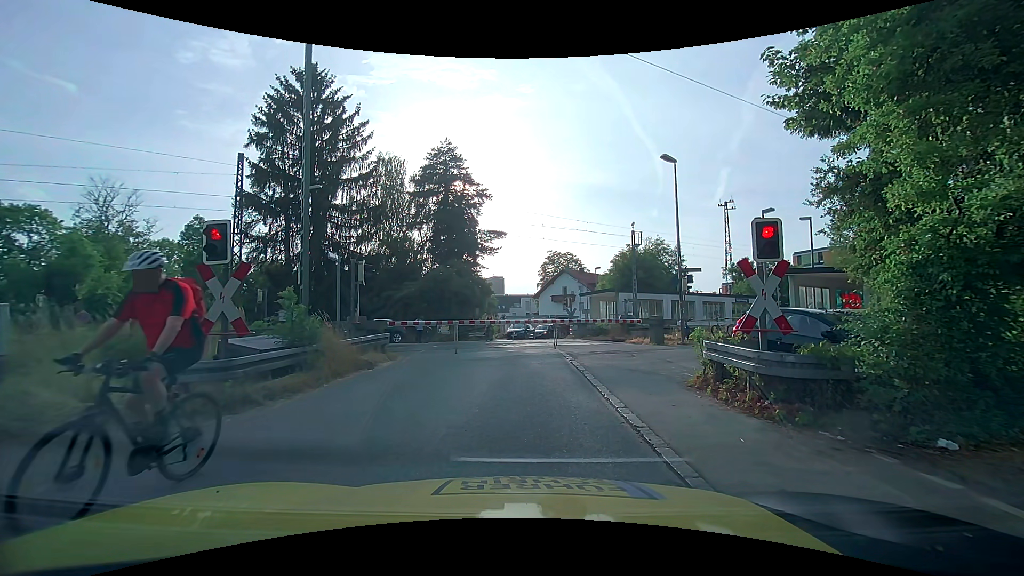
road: unclassified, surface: asphalt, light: Day
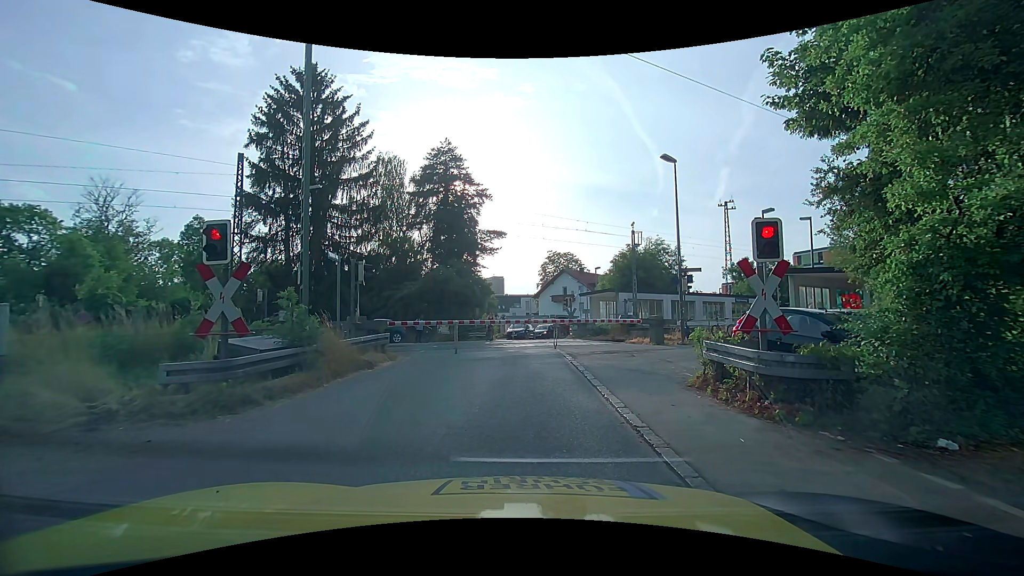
(0.0, 0.0) m; 0°
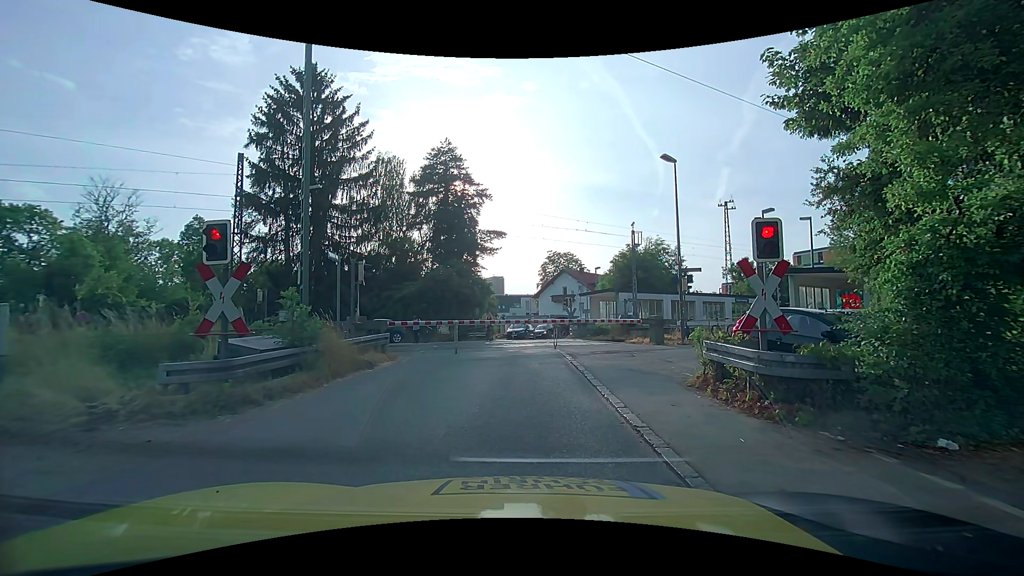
(0.0, 0.0) m; 0°
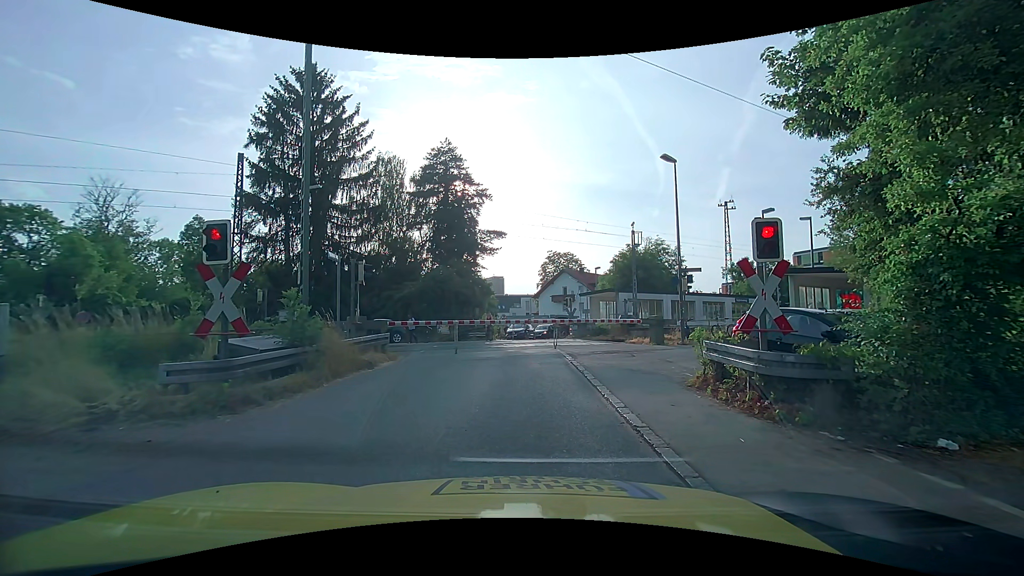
(0.0, 0.0) m; 0°
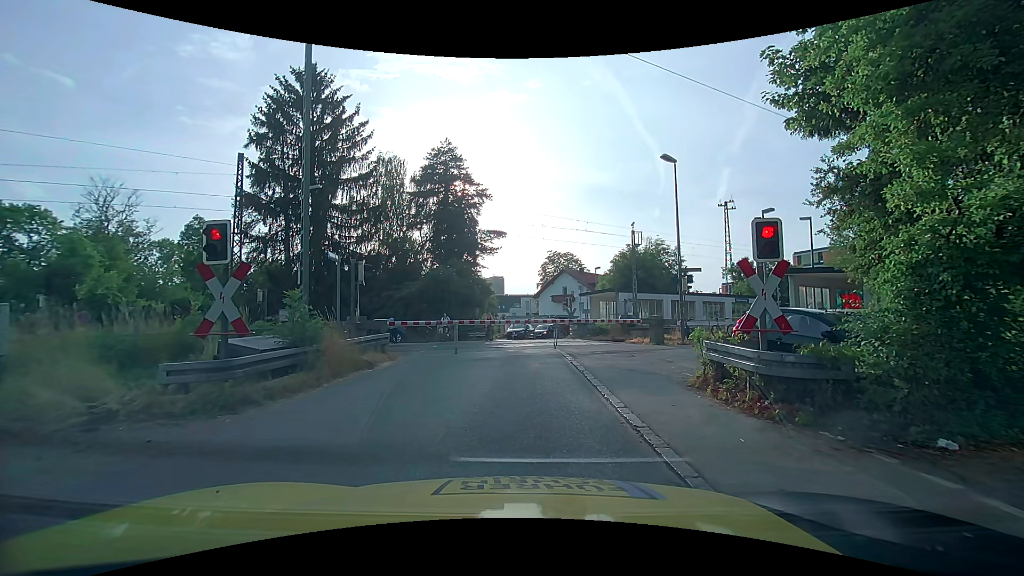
(0.0, 0.0) m; 0°
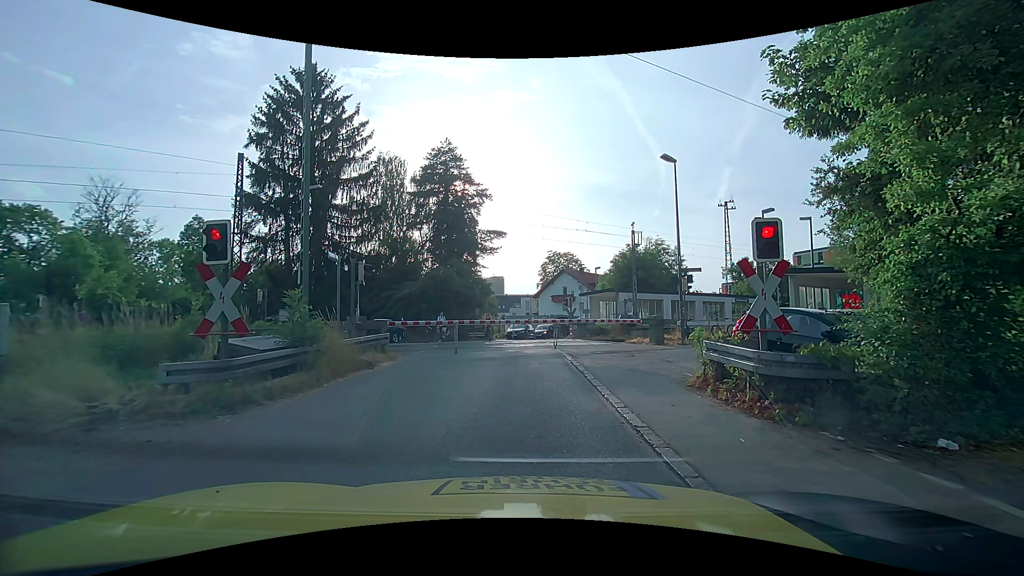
(0.0, 0.0) m; 0°
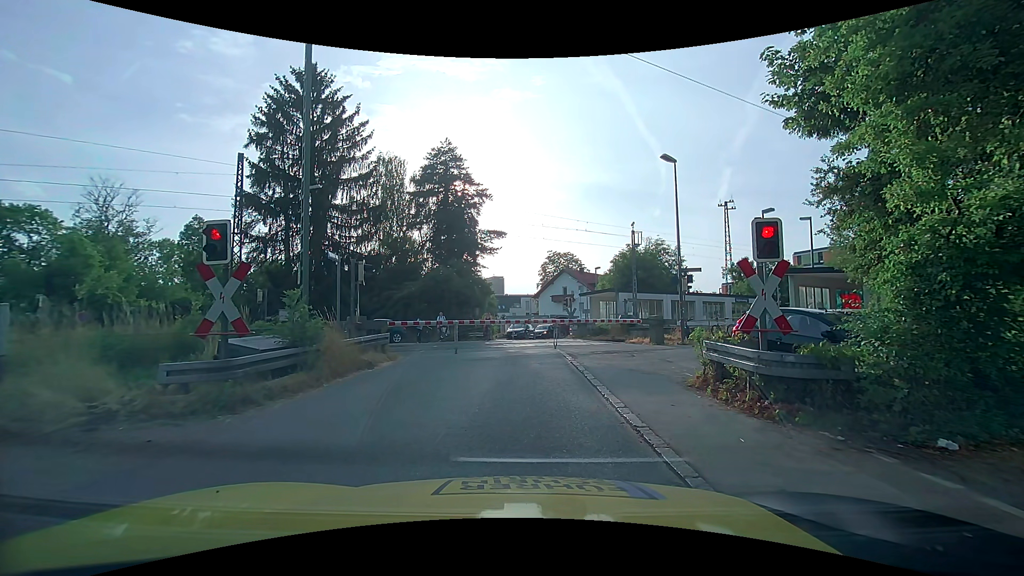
(0.0, 0.0) m; 0°
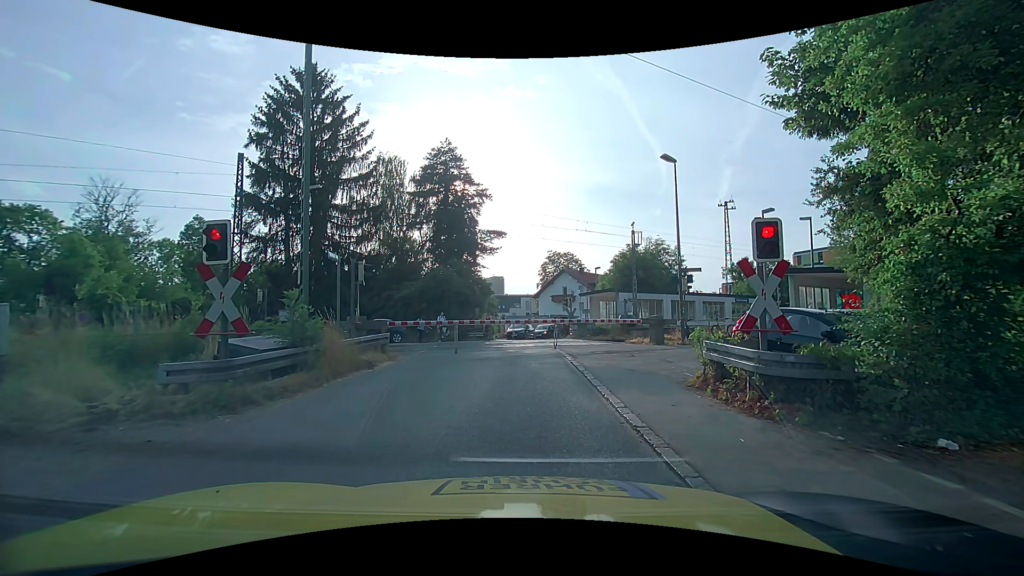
(0.0, 0.0) m; 0°
